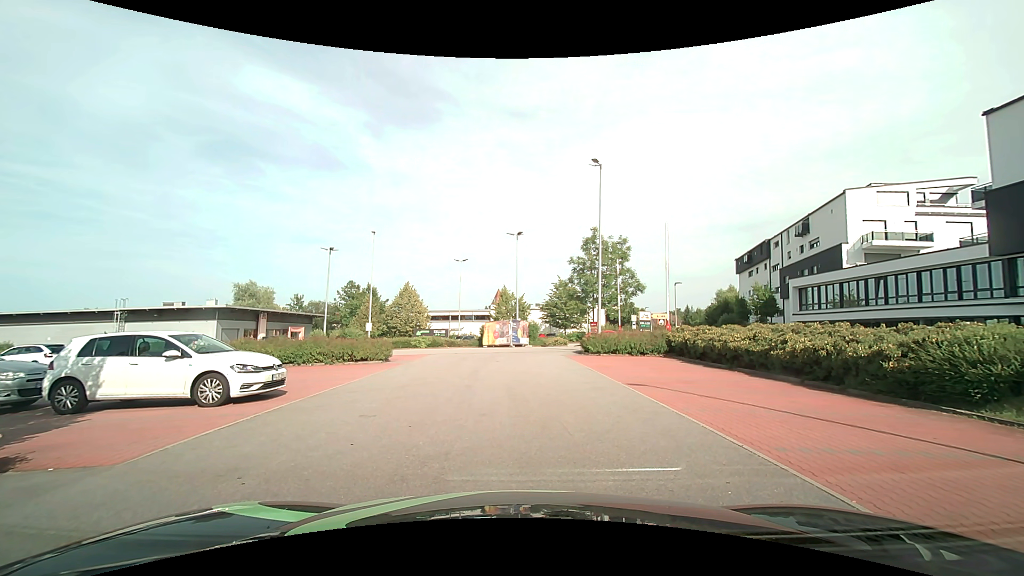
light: Day
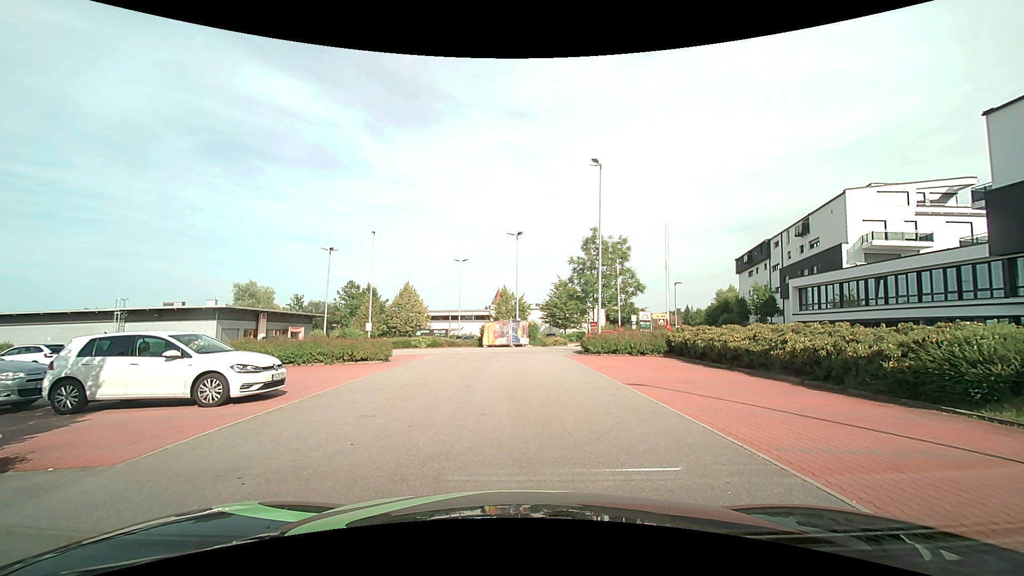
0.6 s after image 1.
(0.0, 0.0) m; 0°
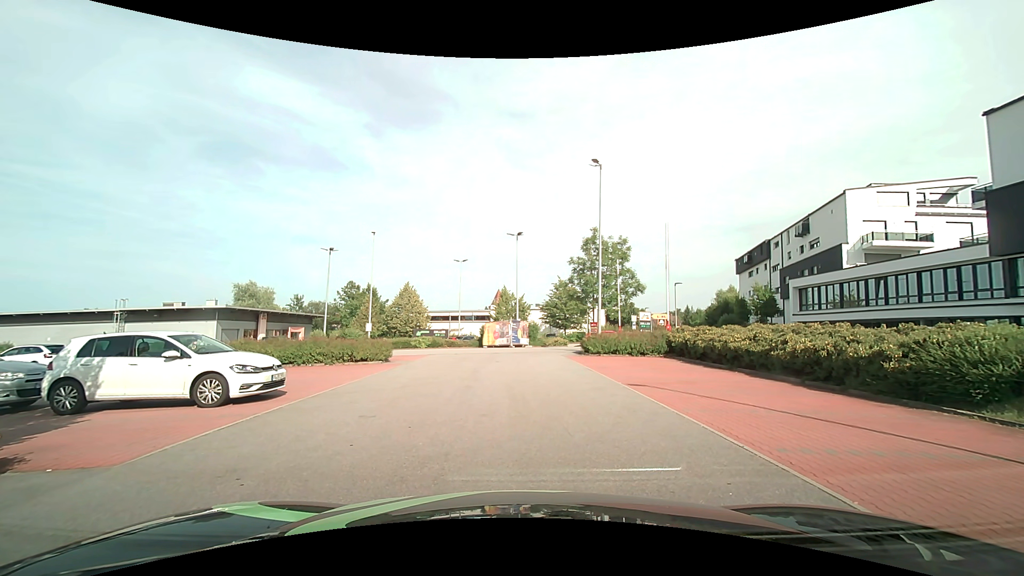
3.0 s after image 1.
(0.0, 0.0) m; 0°
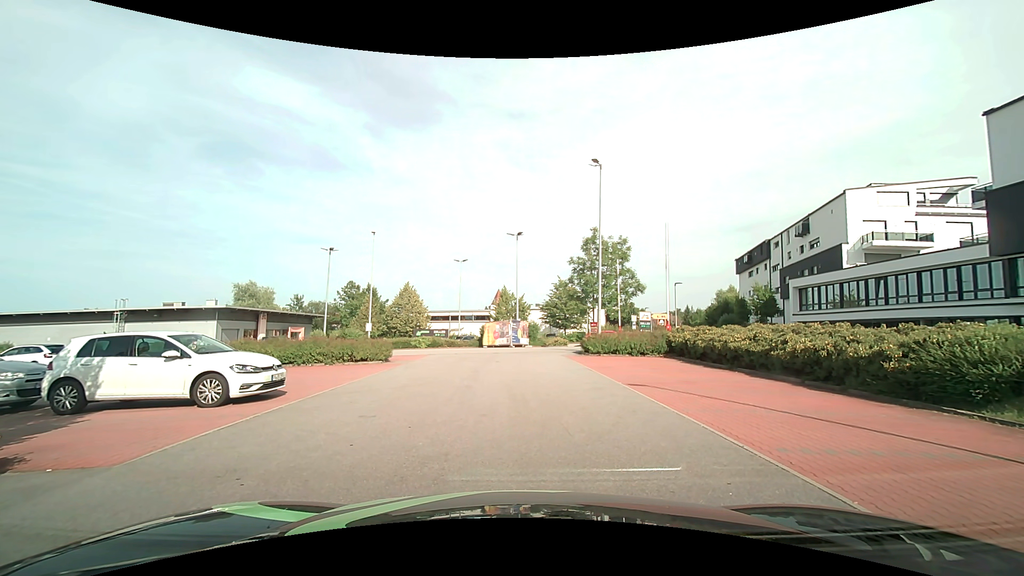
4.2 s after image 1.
(0.0, 0.0) m; 0°
